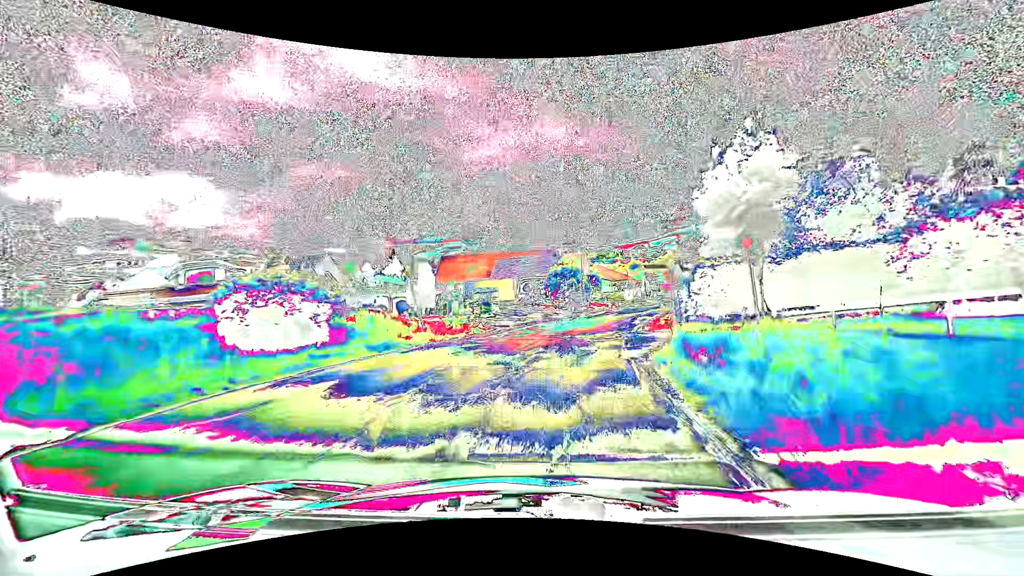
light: Day
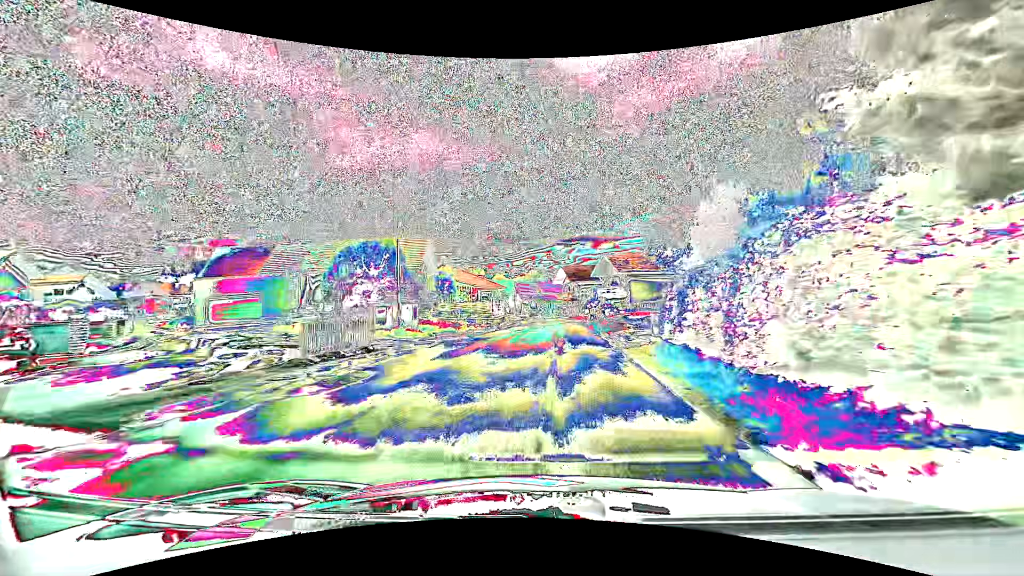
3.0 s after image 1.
(+4.7, +34.3) m; +15°
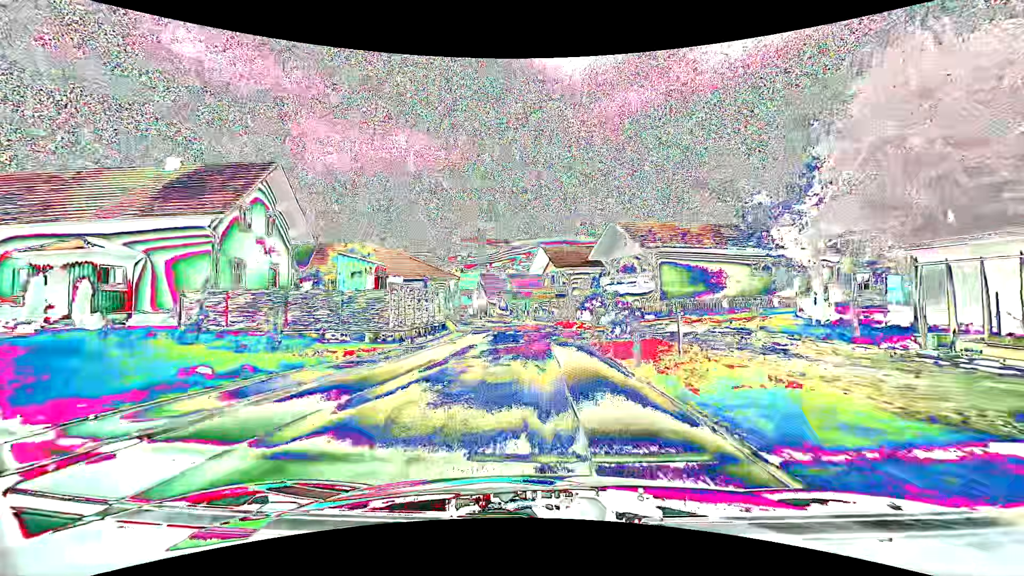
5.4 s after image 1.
(+0.9, +25.6) m; +2°
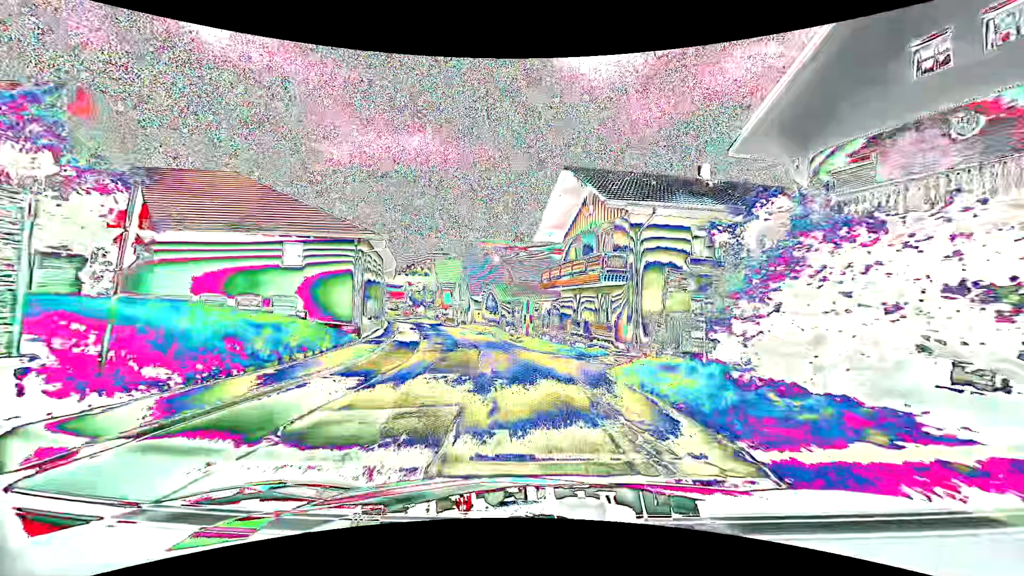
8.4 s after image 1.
(+0.1, +29.8) m; -1°
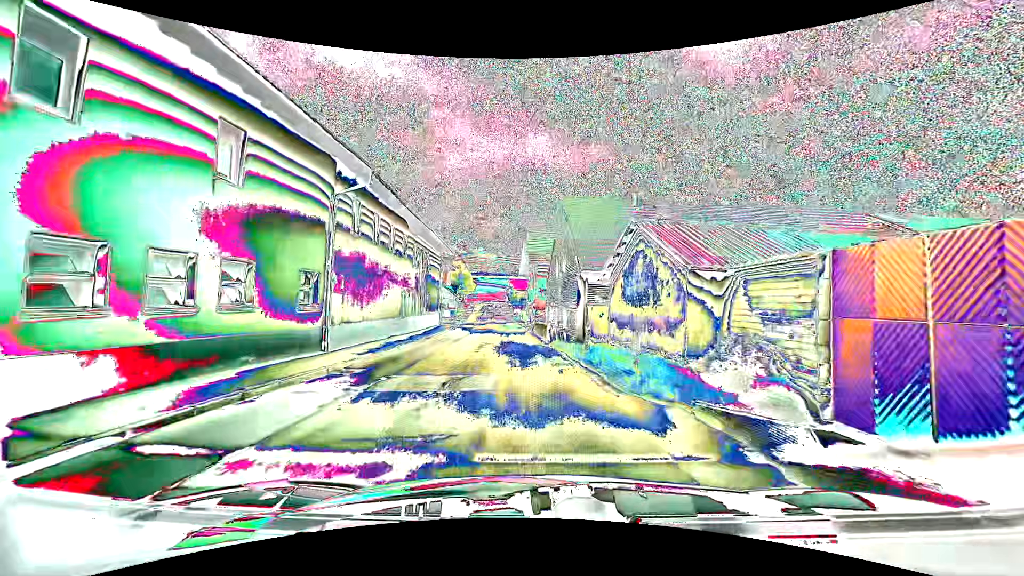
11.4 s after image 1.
(-3.4, +28.1) m; -13°
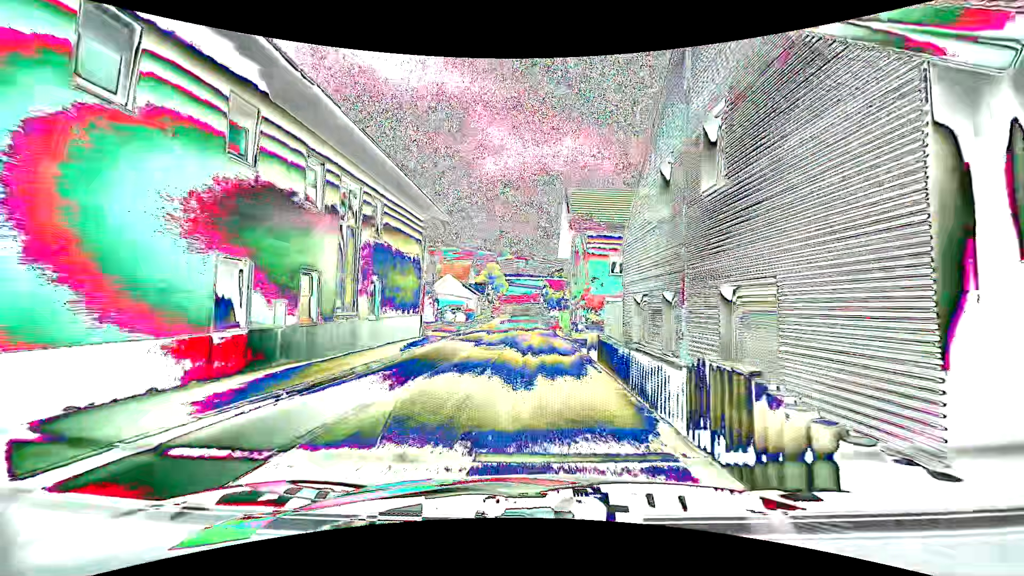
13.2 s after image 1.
(-0.7, +17.4) m; -4°
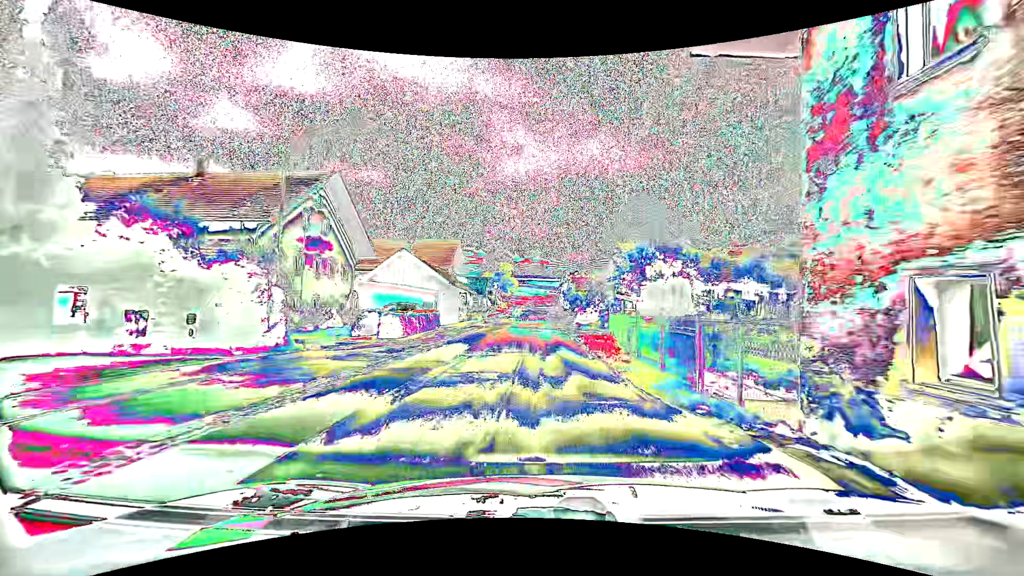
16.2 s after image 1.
(-0.7, +29.2) m; -1°
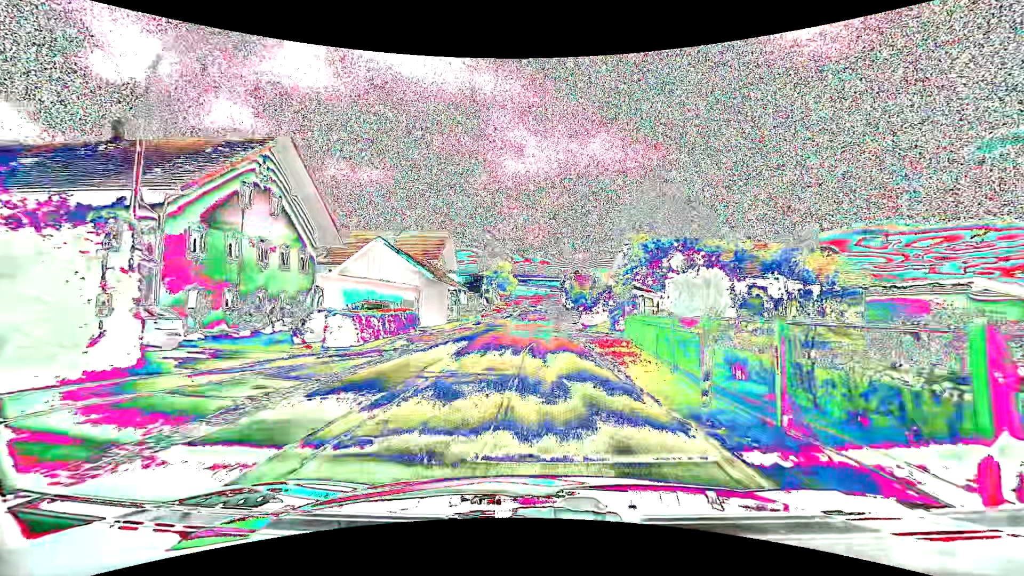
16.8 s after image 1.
(0.0, +5.9) m; -1°
(0, +10) (0, +20) (0, +30) (0, +40) (+1, +50) (0, +60) (0, +70) (0, +80) (0, +90) (+1, +100) m
